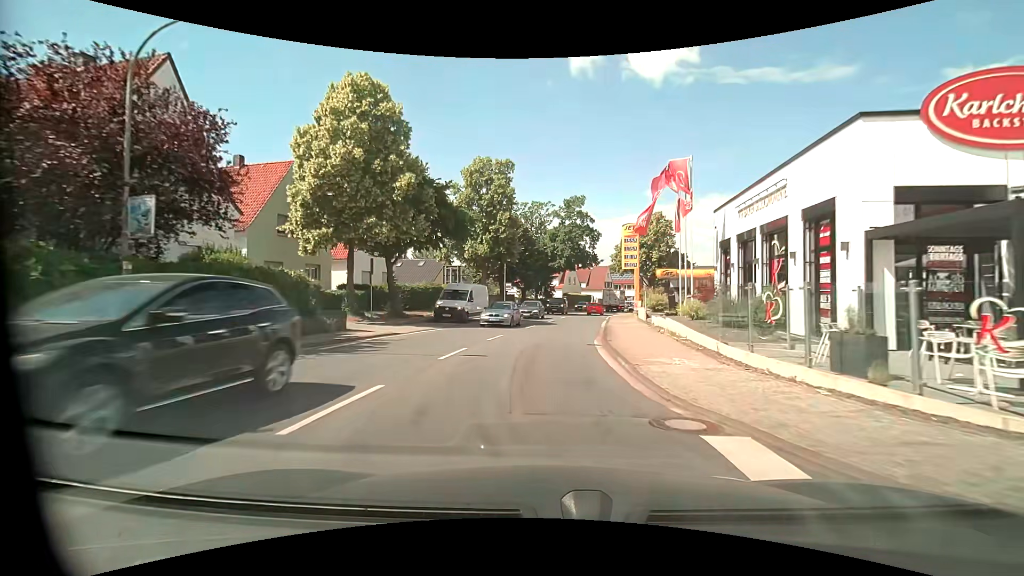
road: primary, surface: asphalt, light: Day
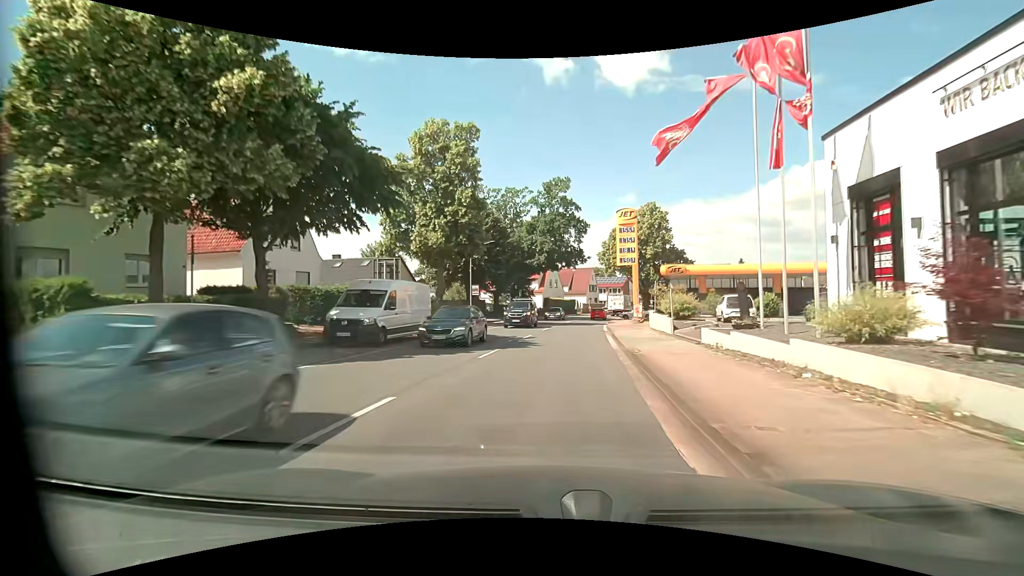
(+0.2, +12.9) m; +2°
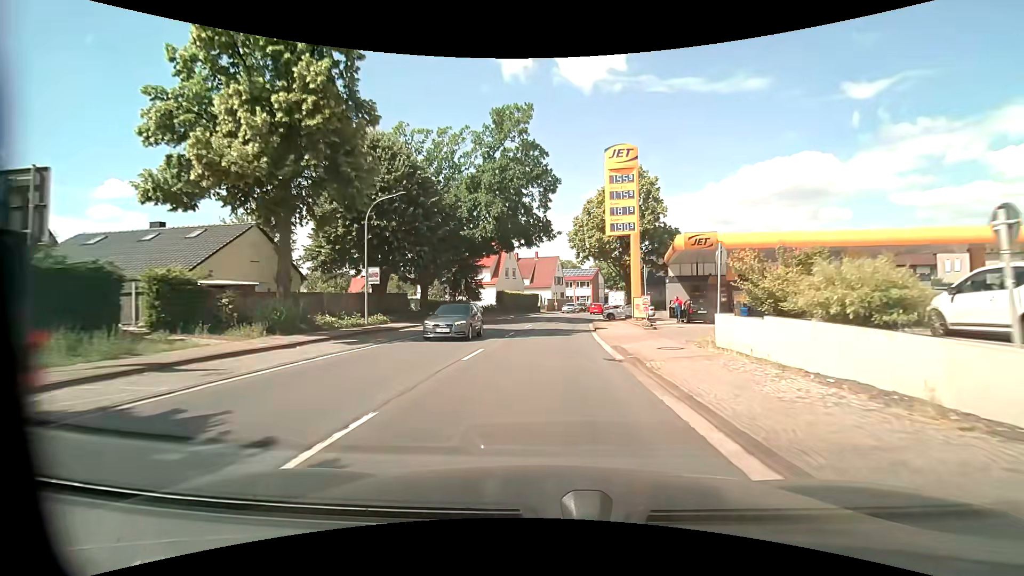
(+1.0, +19.2) m; +4°
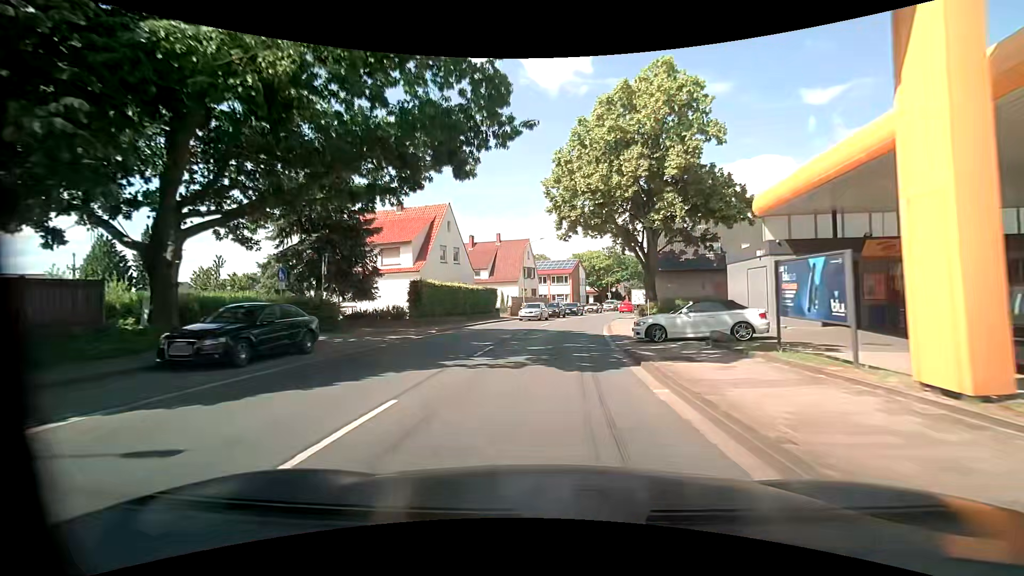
(+0.9, +26.0) m; +3°
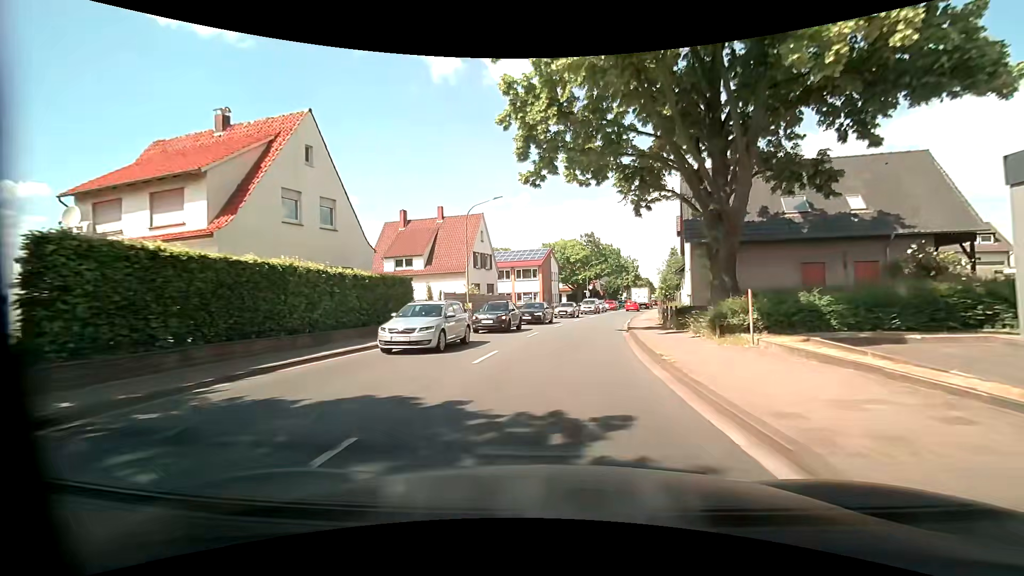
(+0.7, +19.7) m; +4°
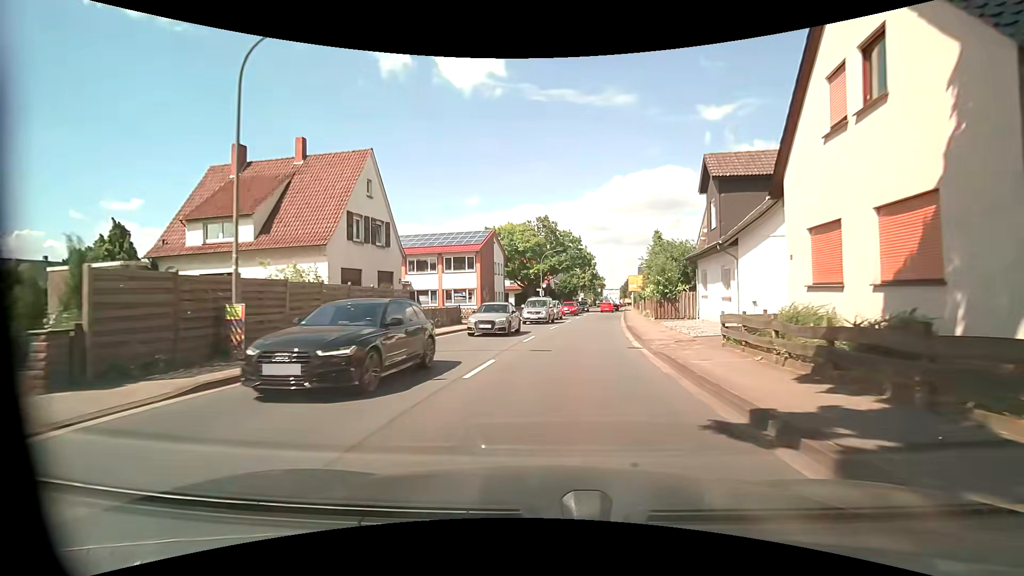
(+0.7, +19.7) m; +5°
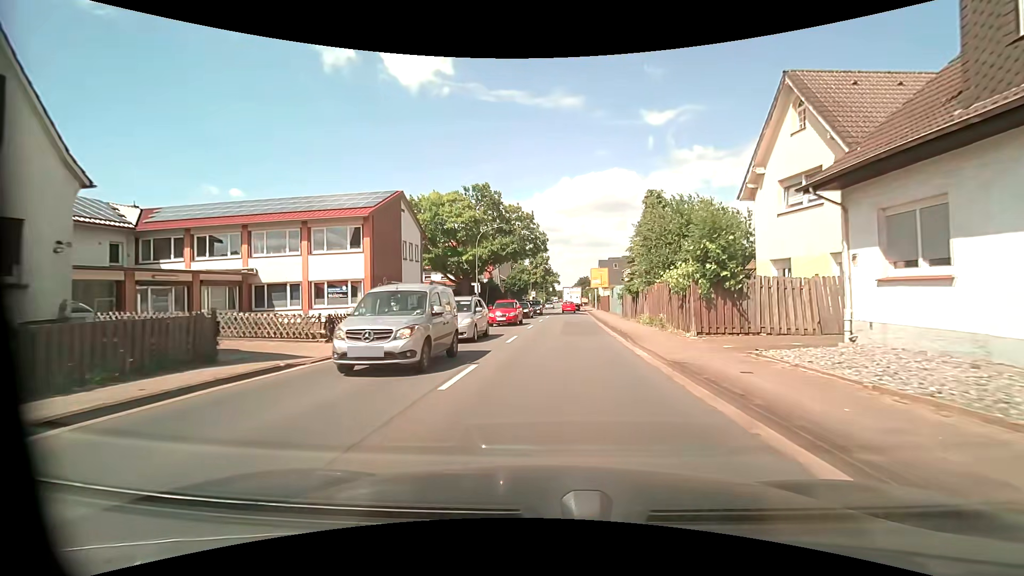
(+1.1, +19.2) m; +6°
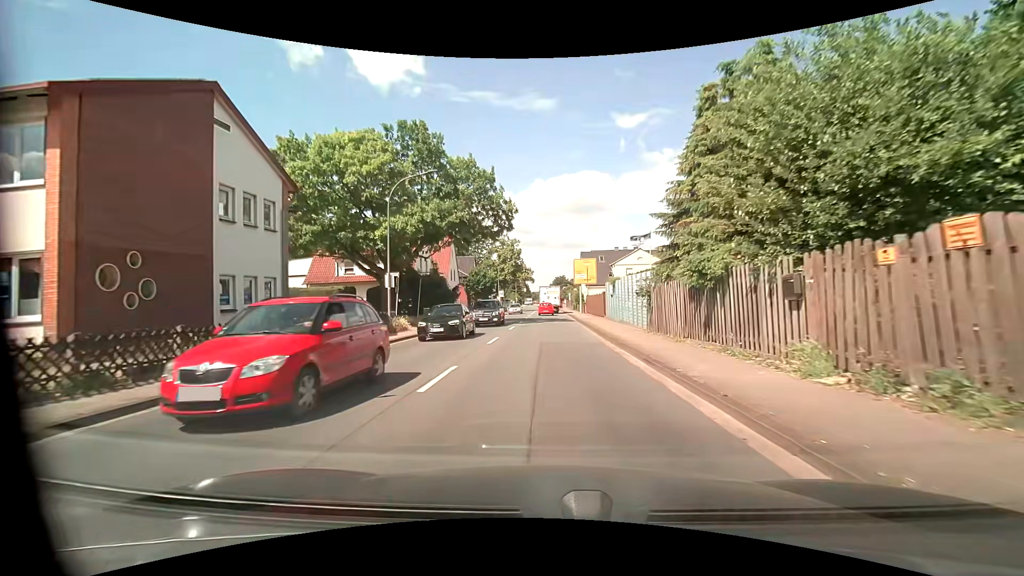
(+0.6, +17.8) m; +3°
(0, +10) (0, +20) (0, +30) (0, +40) (0, +50) (0, +60) (0, +70) (0, +80) (+1, +90) (+1, +100) m
